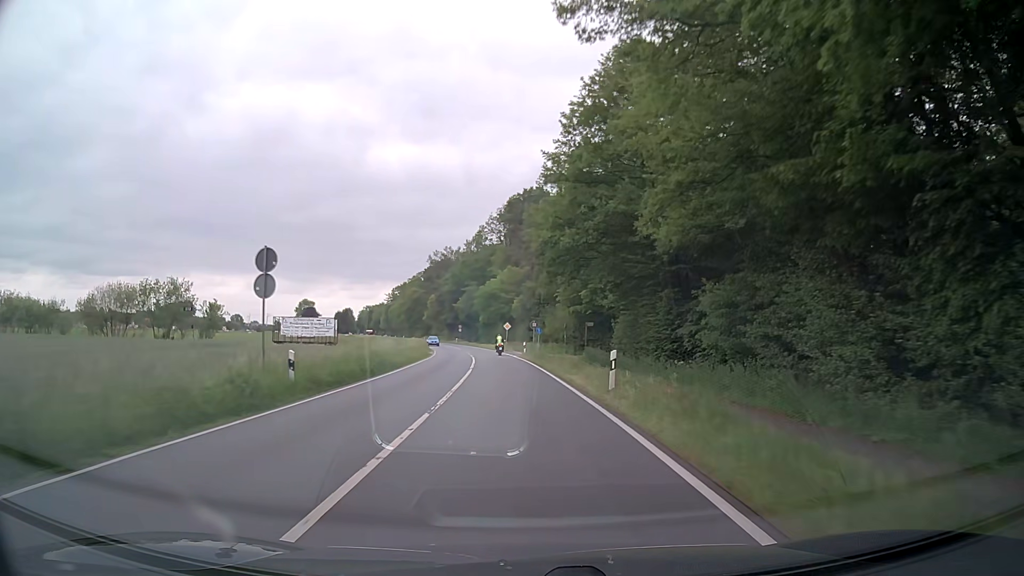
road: primary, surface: asphalt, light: Day
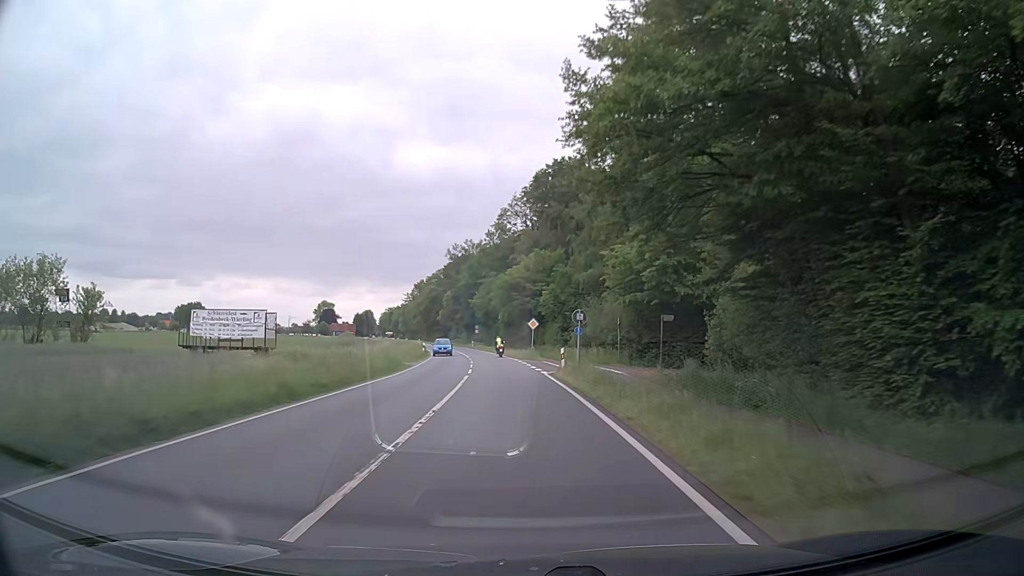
(-0.4, +21.9) m; -2°
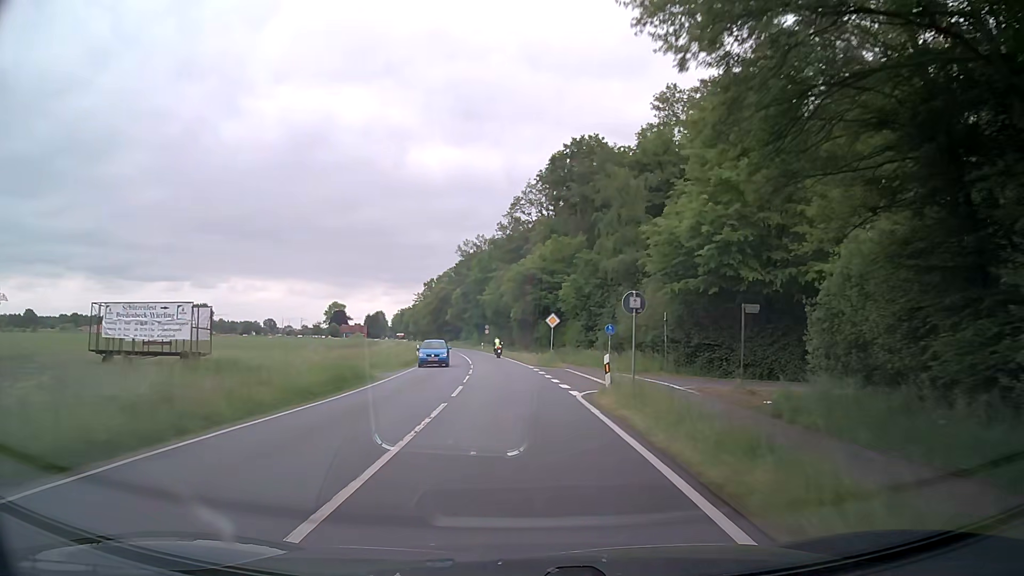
(-0.1, +10.9) m; -1°
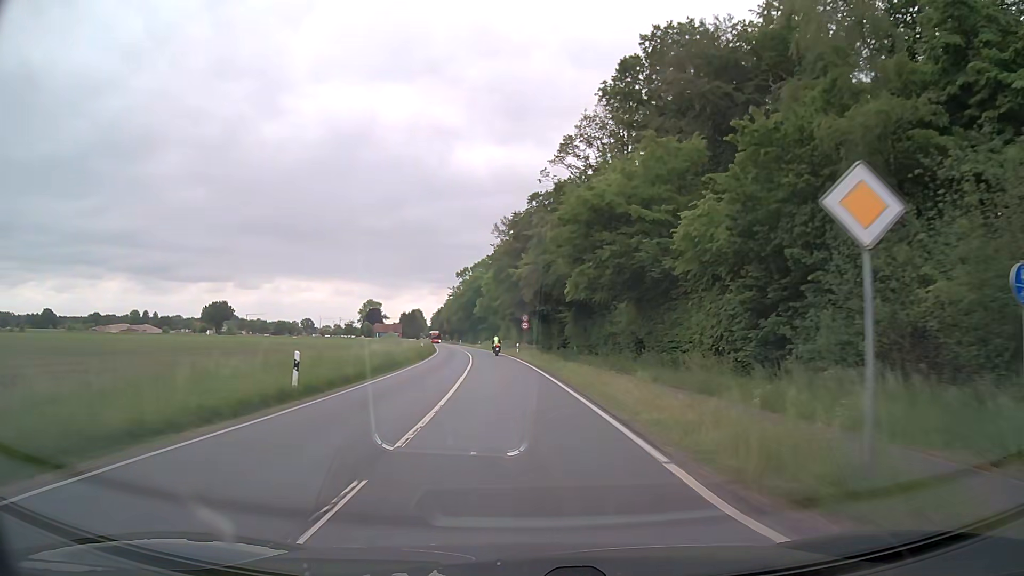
(-1.4, +32.8) m; -4°
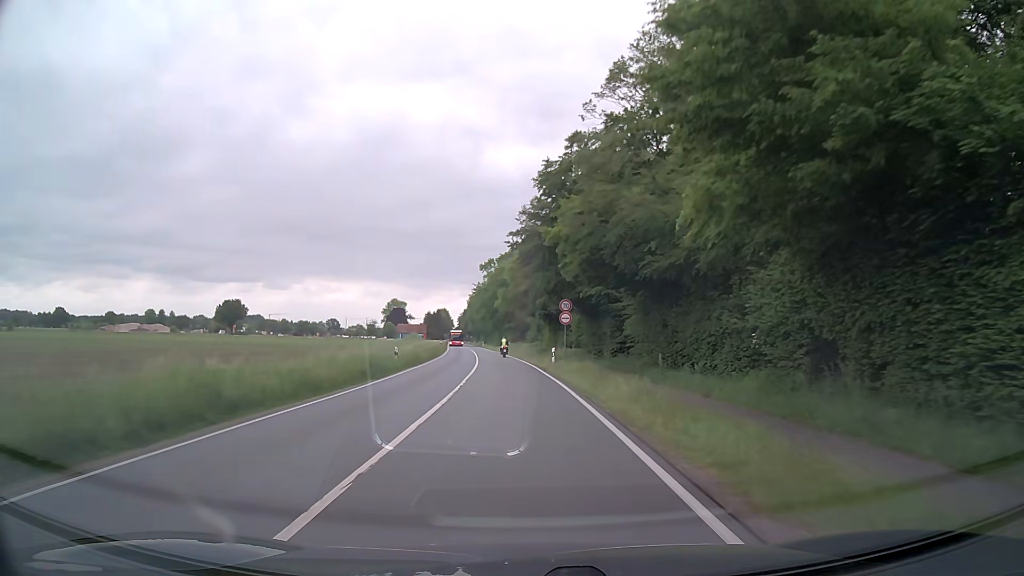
(-0.5, +21.9) m; -3°
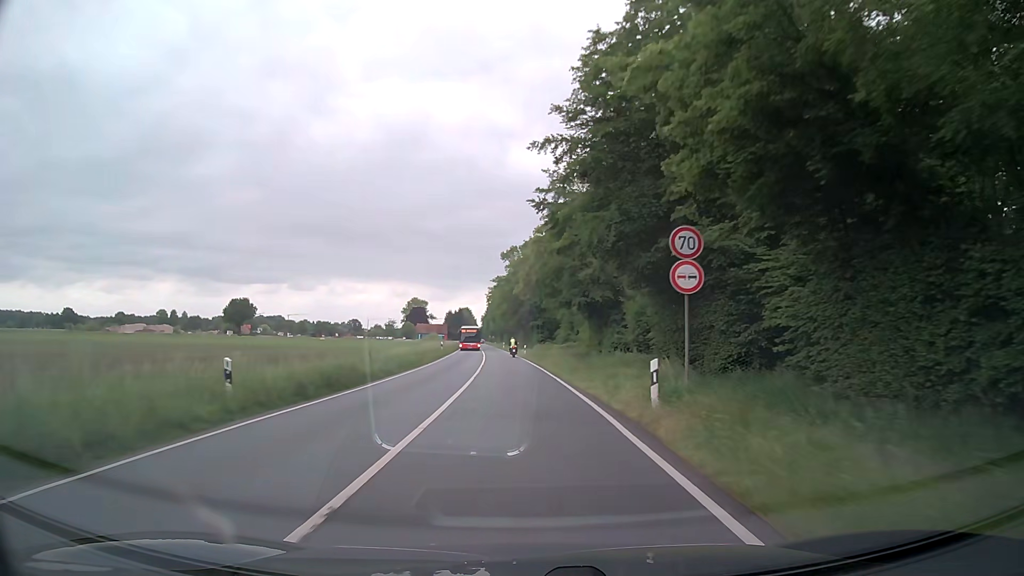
(-0.5, +21.9) m; -2°
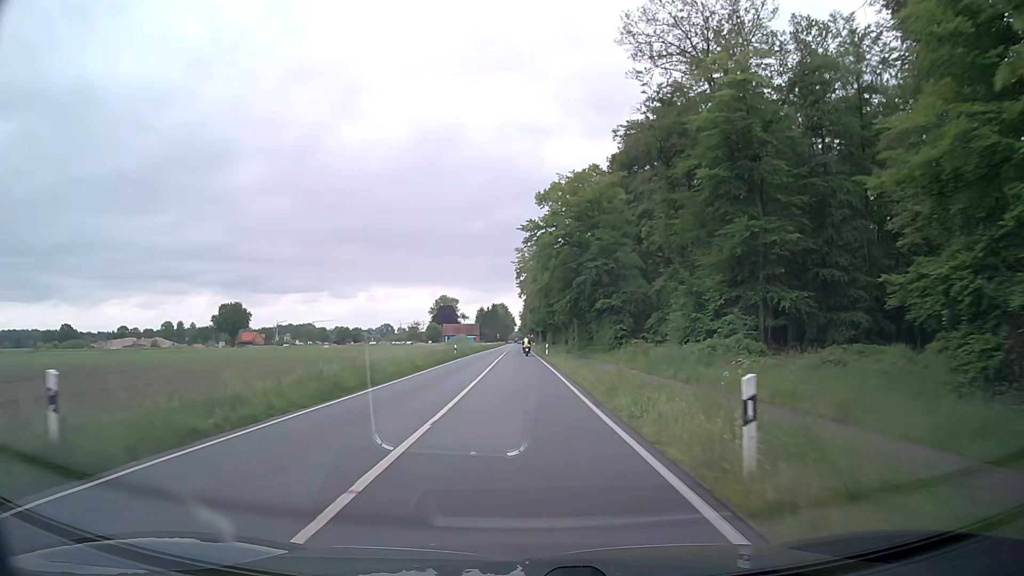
(-1.9, +54.6) m; -4°
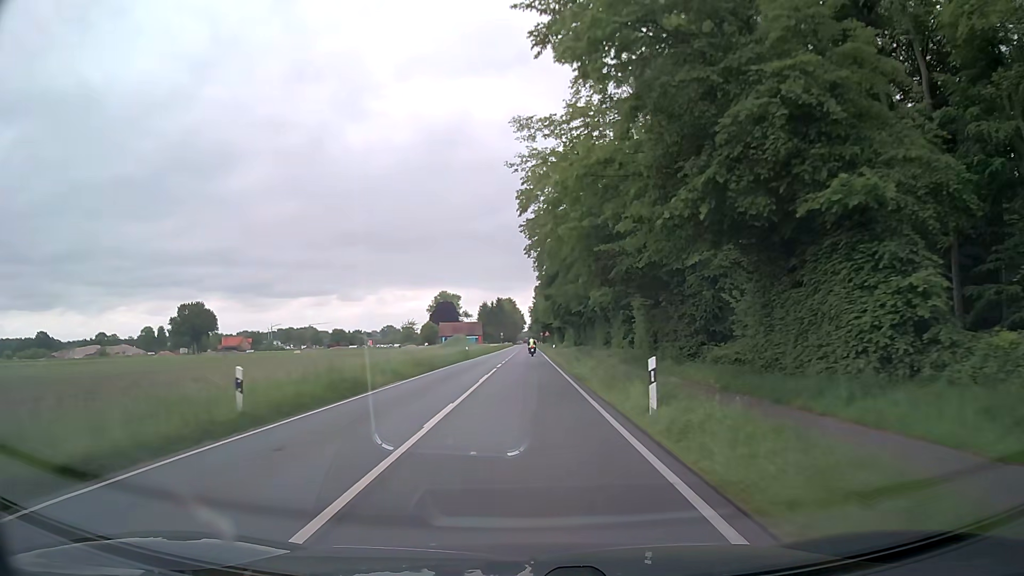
(-0.4, +43.6) m; -1°
(0, +10) (0, +20) (0, +30) (0, +40) (0, +50) (0, +60) (0, +70) (0, +80) (0, +90) (0, +100) m
